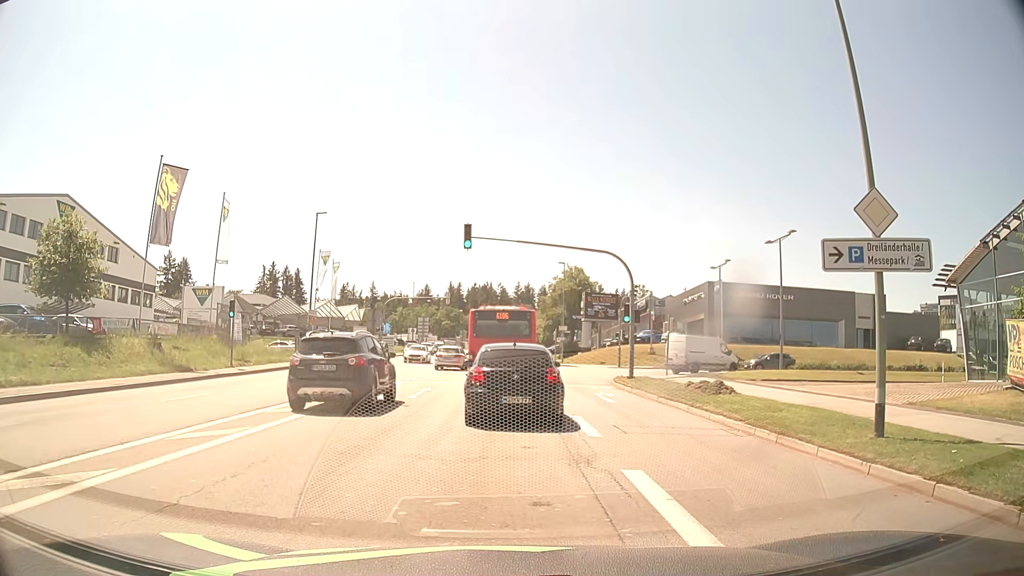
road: tertiary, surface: asphalt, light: Day
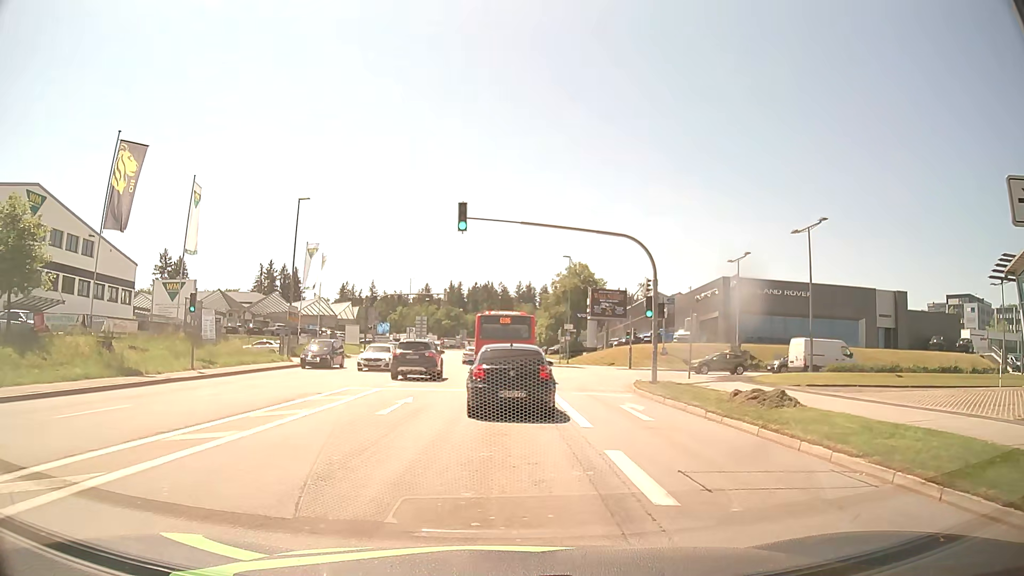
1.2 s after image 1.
(0.0, +4.9) m; 0°
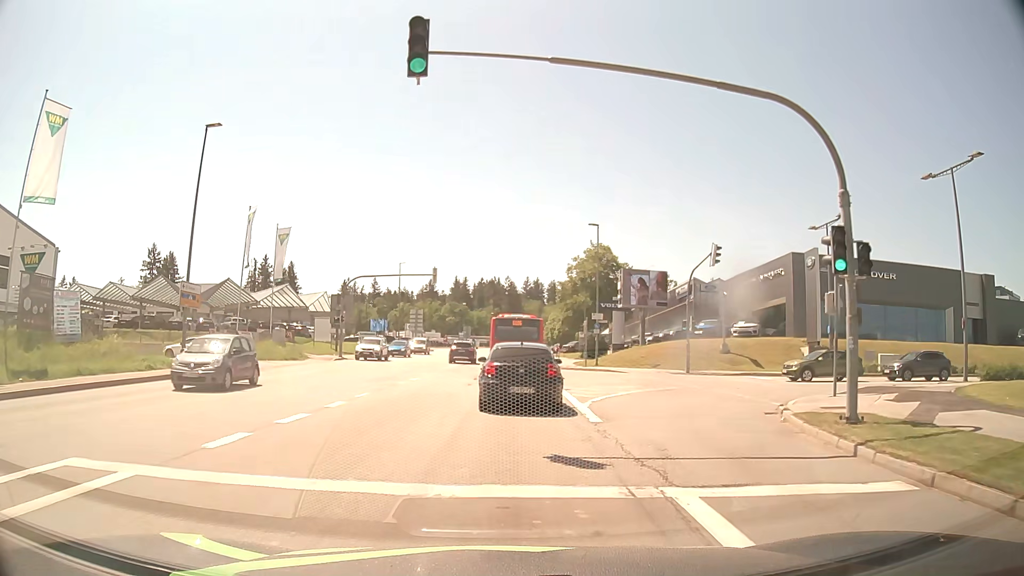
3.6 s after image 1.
(-0.1, +15.8) m; -1°
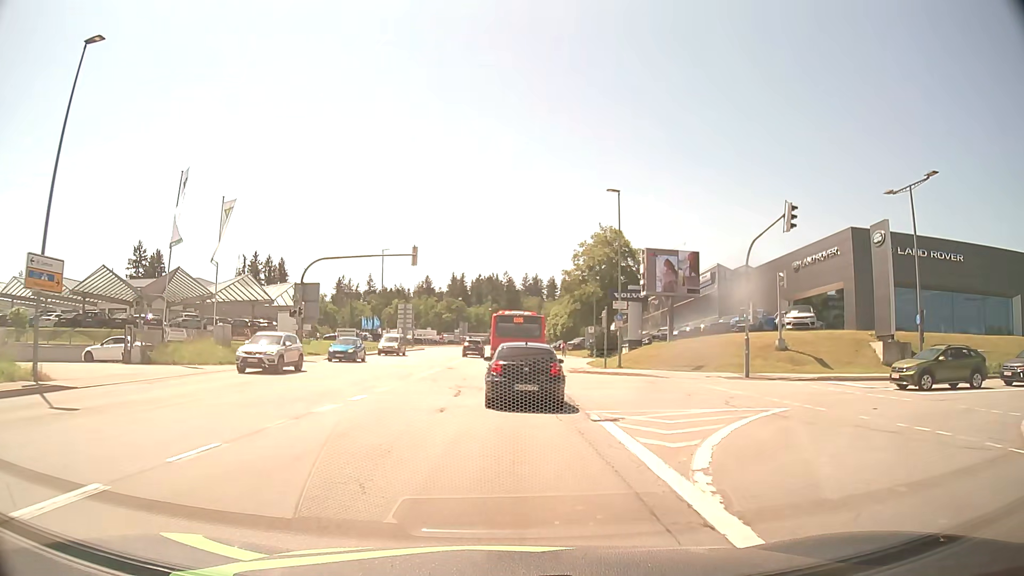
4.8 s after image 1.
(0.0, +10.2) m; 0°
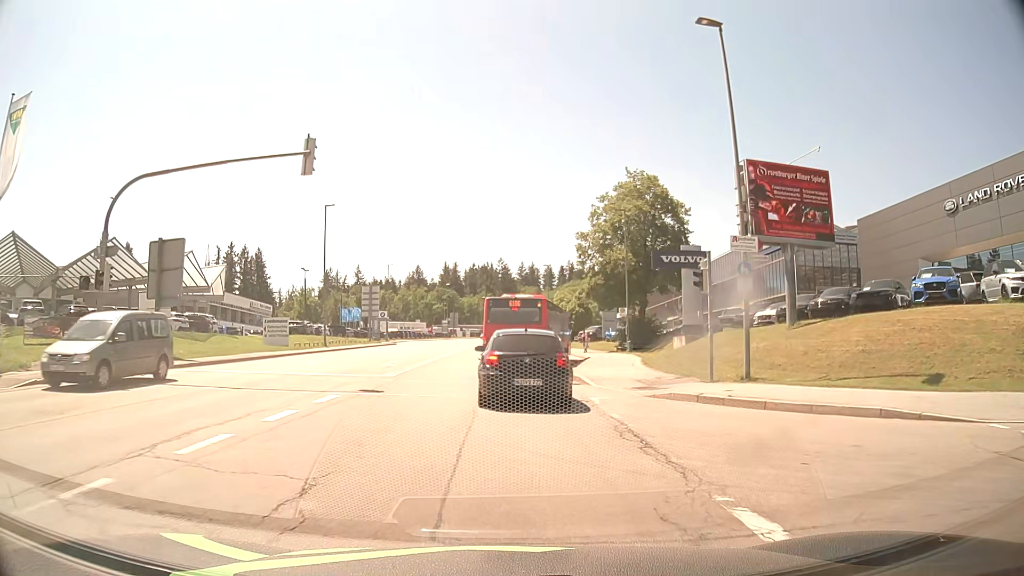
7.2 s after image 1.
(0.0, +20.5) m; -1°
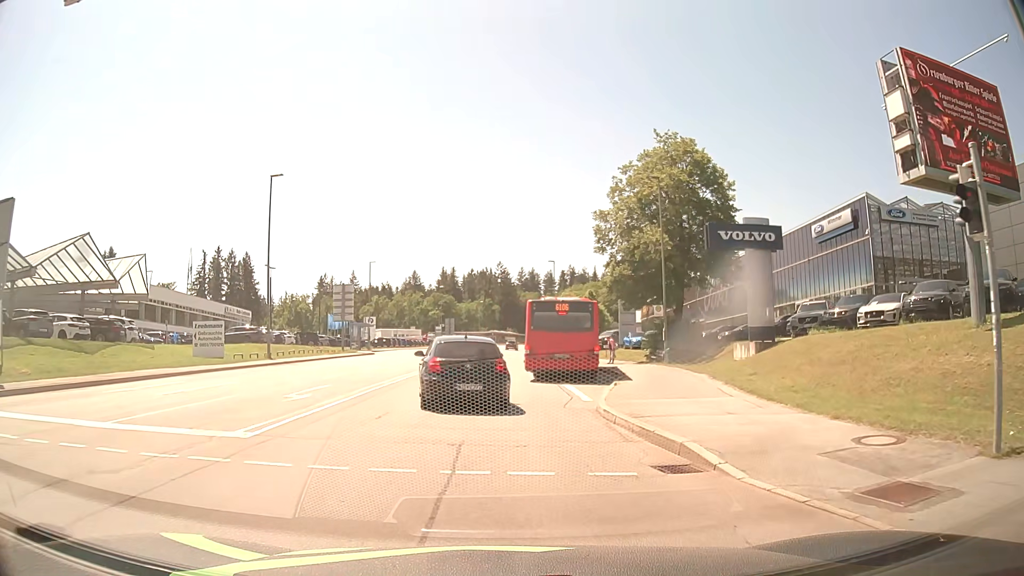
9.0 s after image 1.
(+0.2, +11.6) m; +1°
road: secondary
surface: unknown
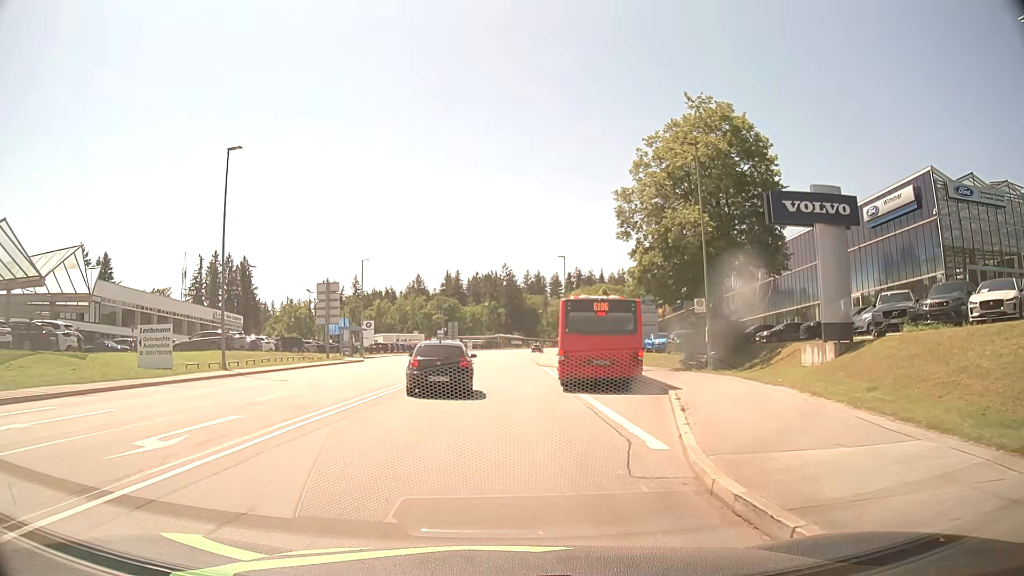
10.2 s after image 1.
(-0.1, +7.0) m; -1°
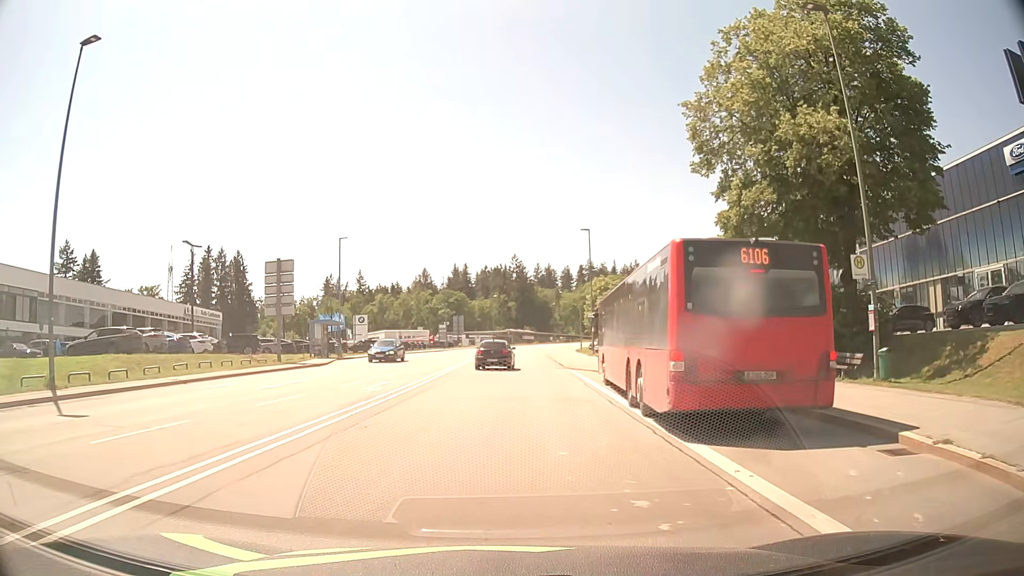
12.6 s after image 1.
(-0.1, +13.5) m; -1°
(0, +10) (0, +20) (+1, +30) (+1, +40) (+1, +50) (+1, +60) (+2, +70) (+2, +80) (+3, +90) (+4, +100) m
